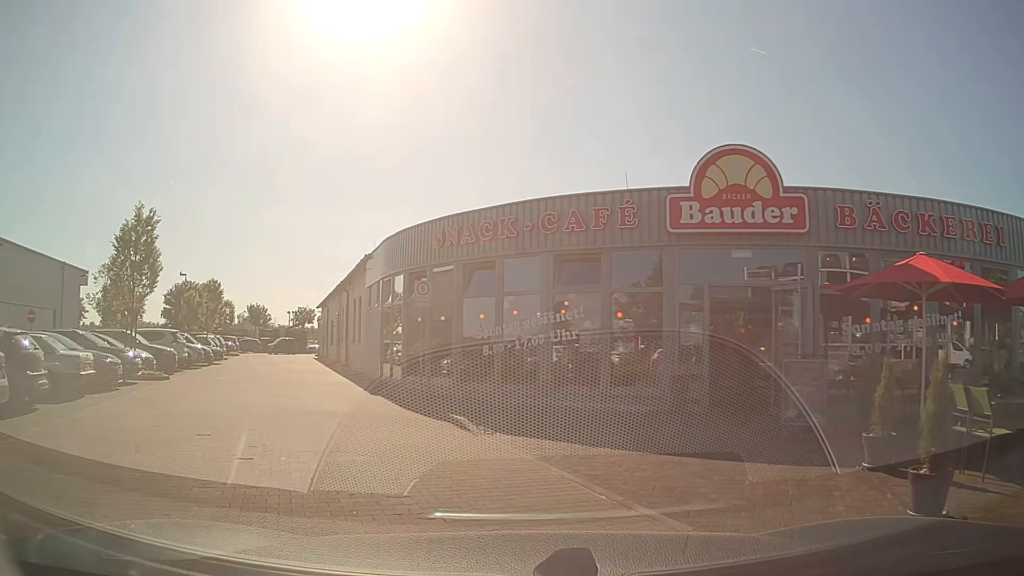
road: service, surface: paved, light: Day
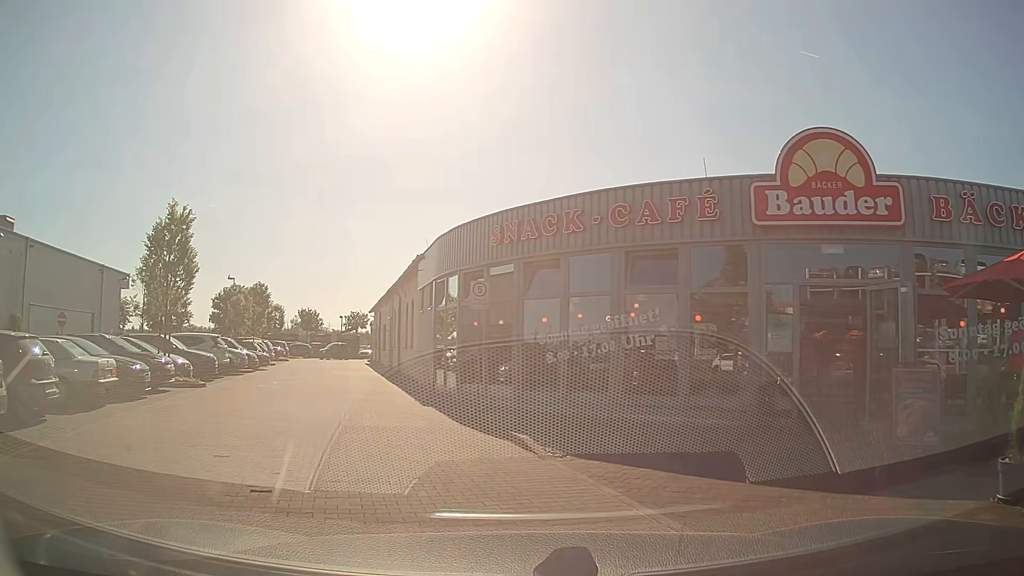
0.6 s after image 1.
(-0.1, +1.4) m; -6°
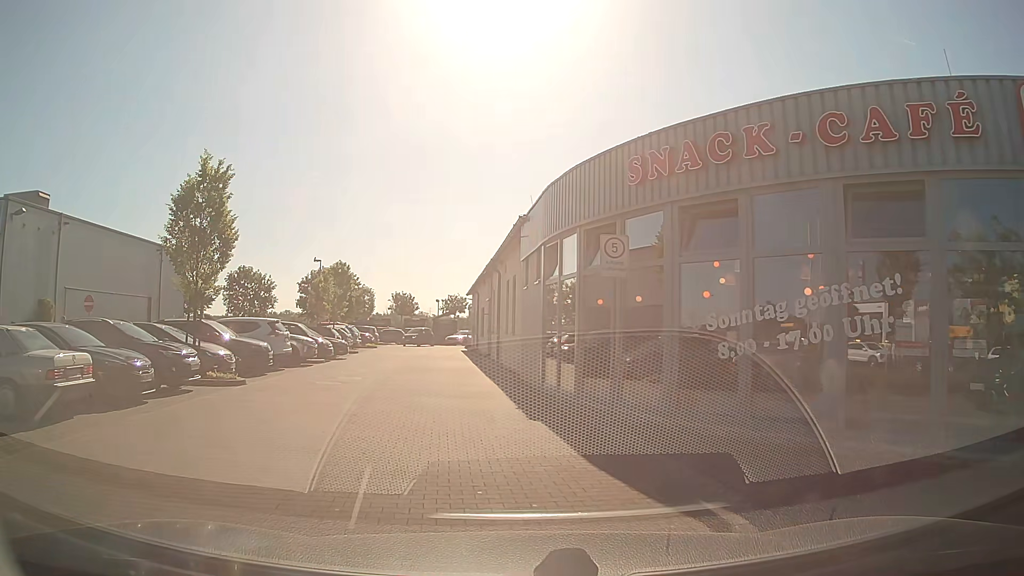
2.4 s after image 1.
(-0.4, +4.6) m; -8°
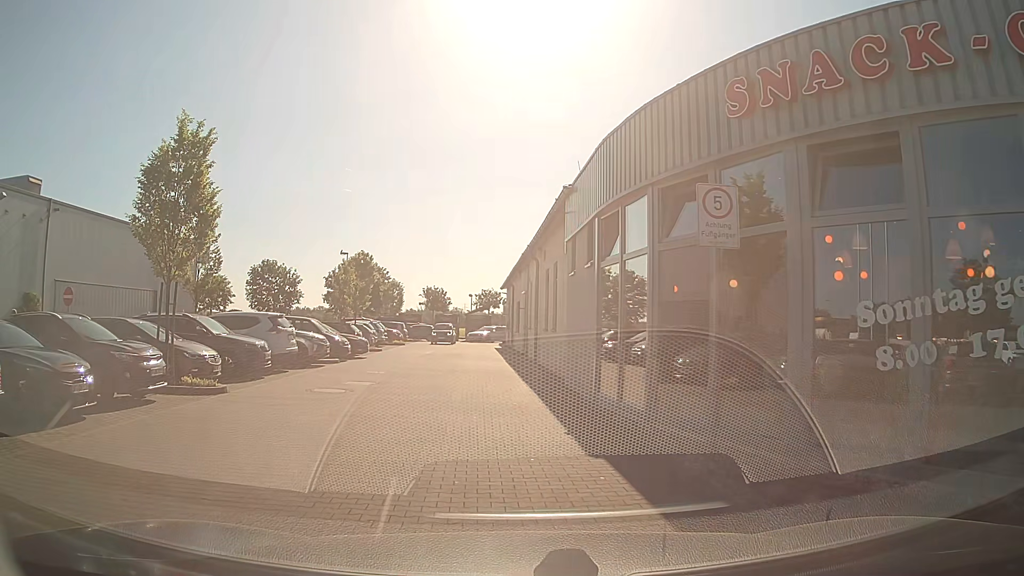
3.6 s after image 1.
(-0.1, +3.2) m; -3°
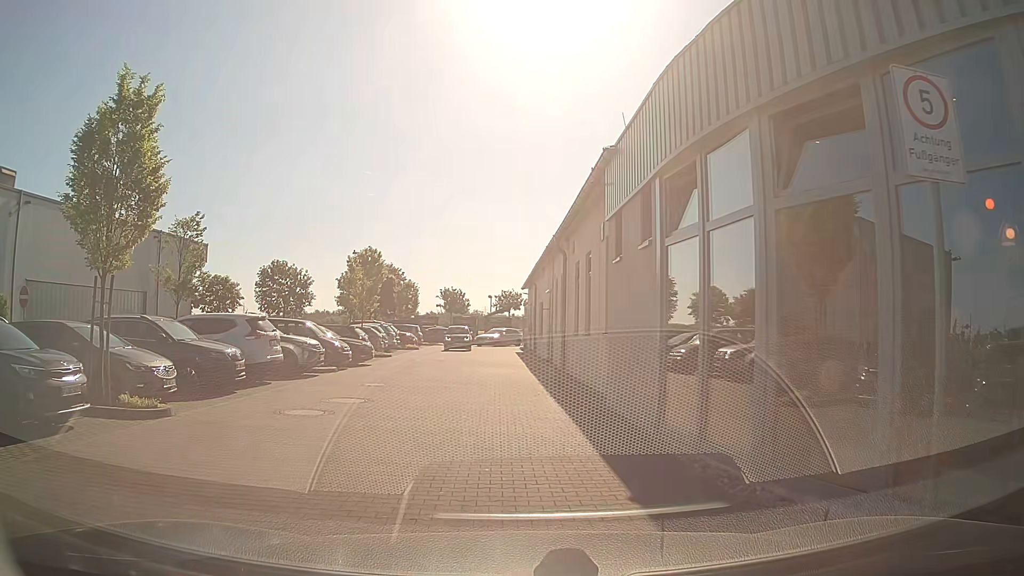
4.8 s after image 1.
(-0.1, +3.2) m; -2°
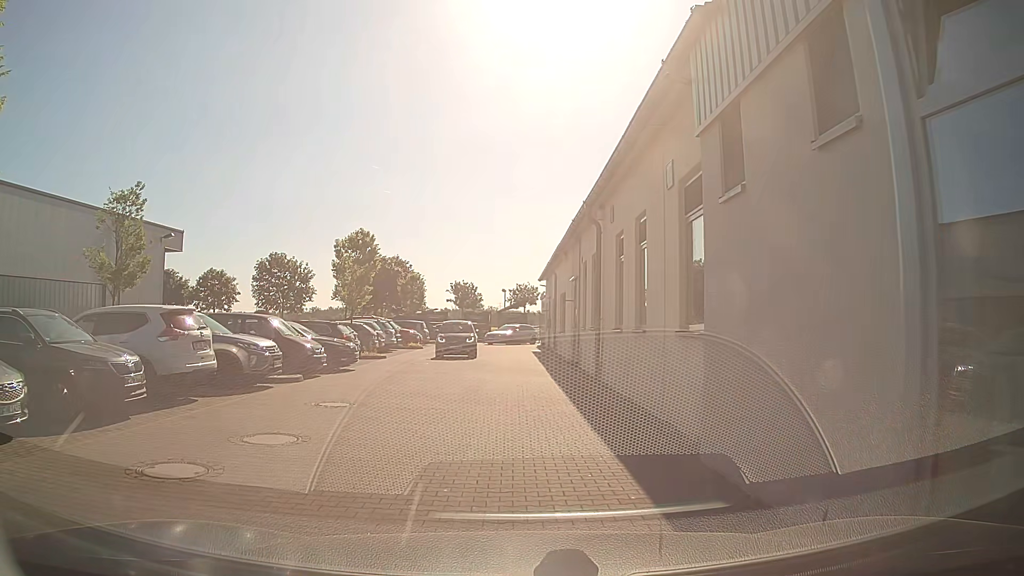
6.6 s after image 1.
(-0.2, +4.9) m; -1°
